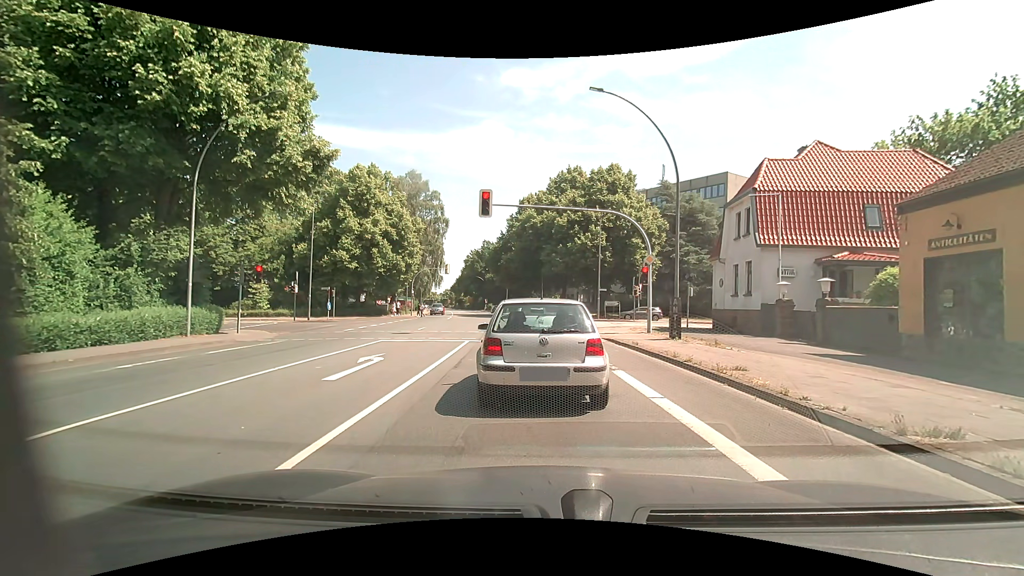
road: primary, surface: asphalt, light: Day
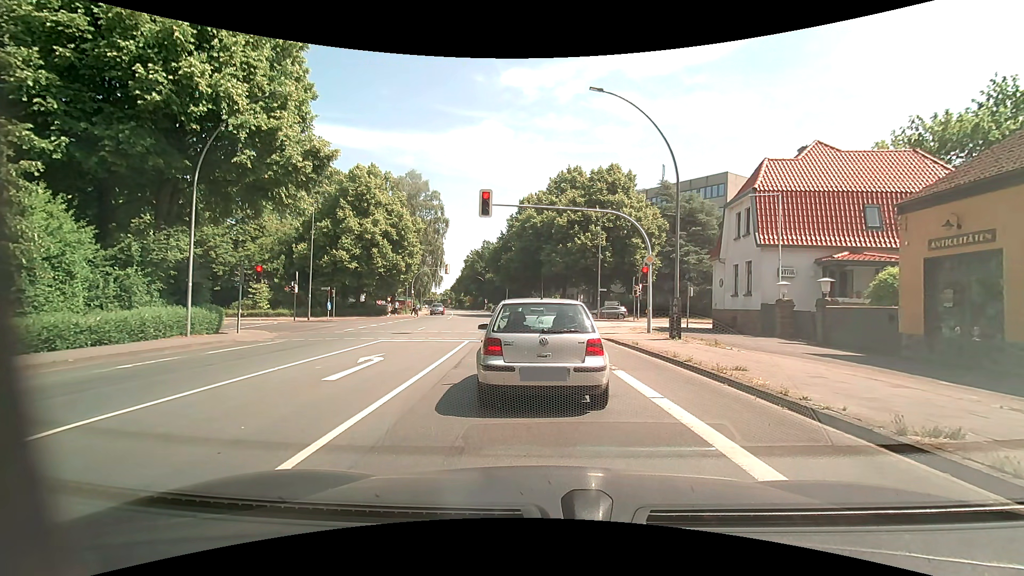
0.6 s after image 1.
(0.0, 0.0) m; 0°
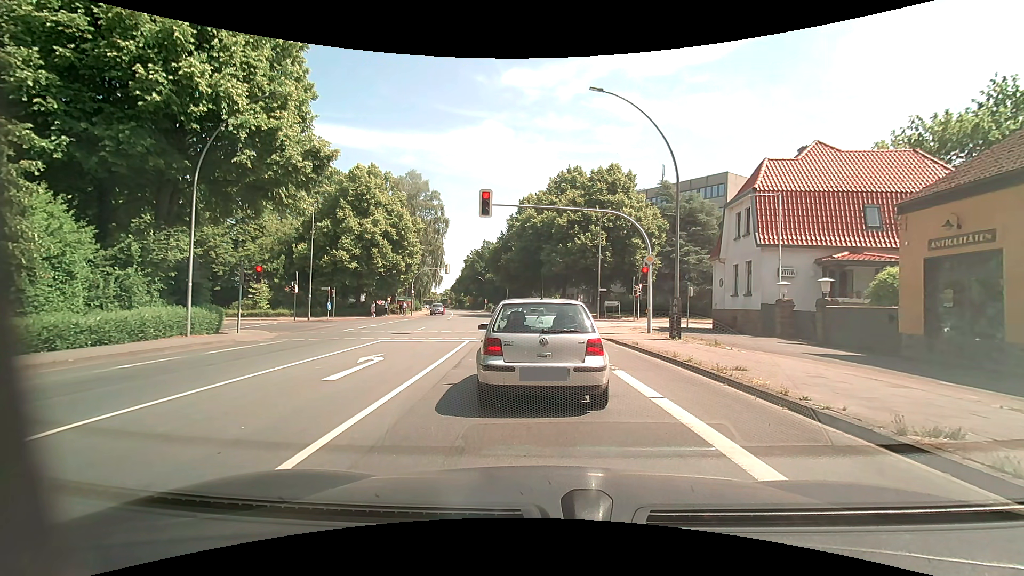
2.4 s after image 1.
(0.0, 0.0) m; 0°
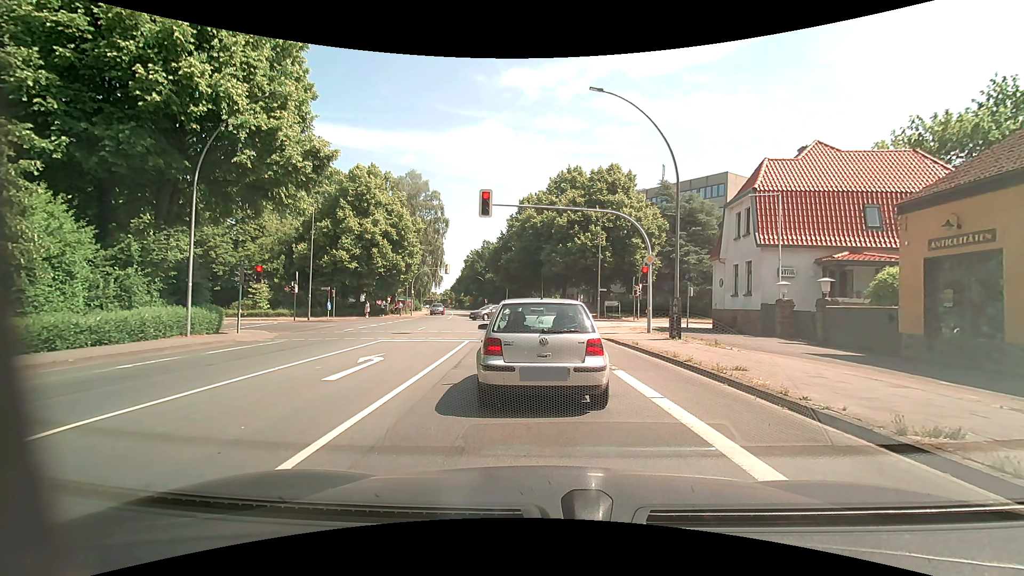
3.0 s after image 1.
(0.0, 0.0) m; 0°
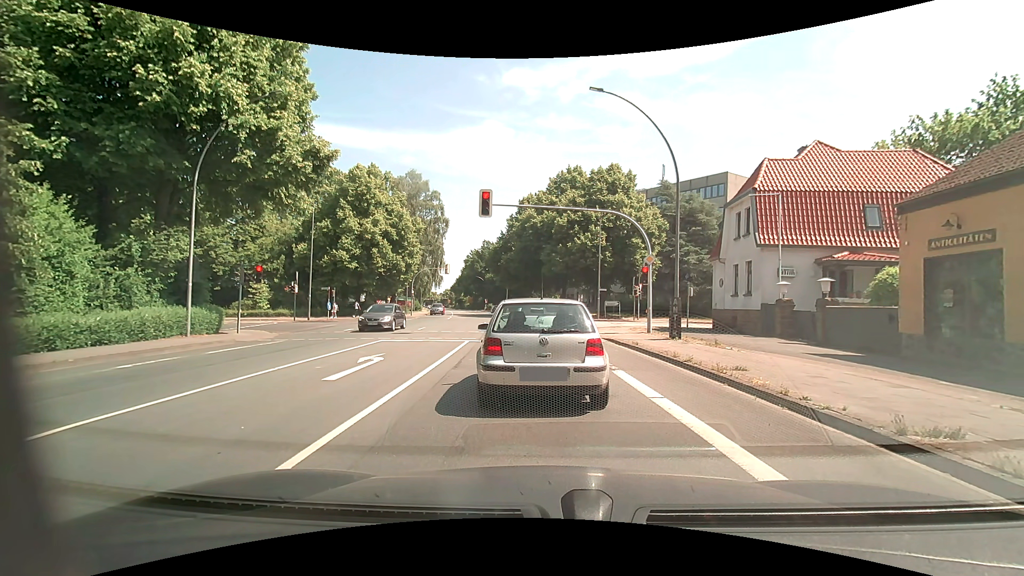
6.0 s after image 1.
(0.0, 0.0) m; 0°
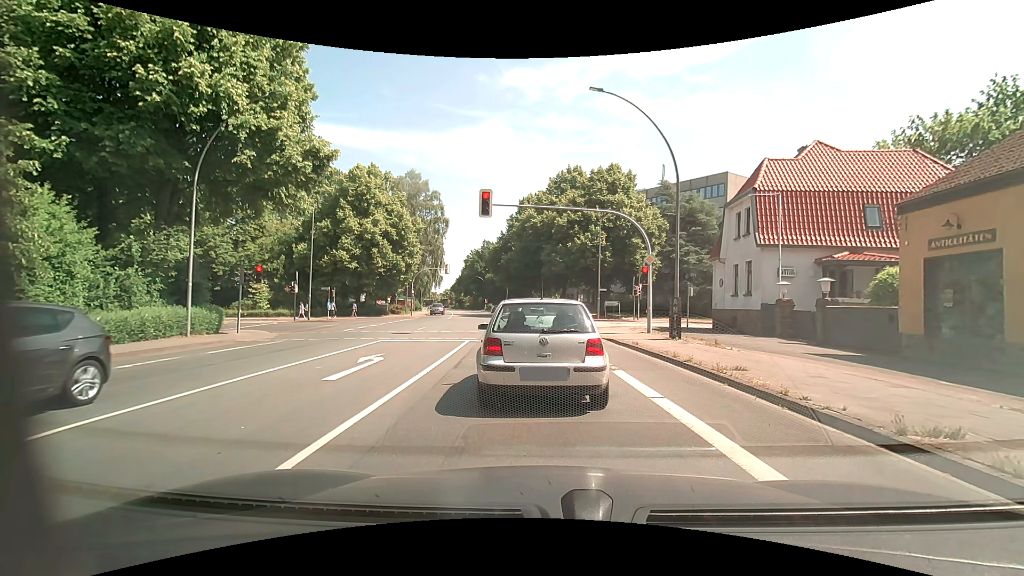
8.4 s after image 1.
(0.0, 0.0) m; 0°
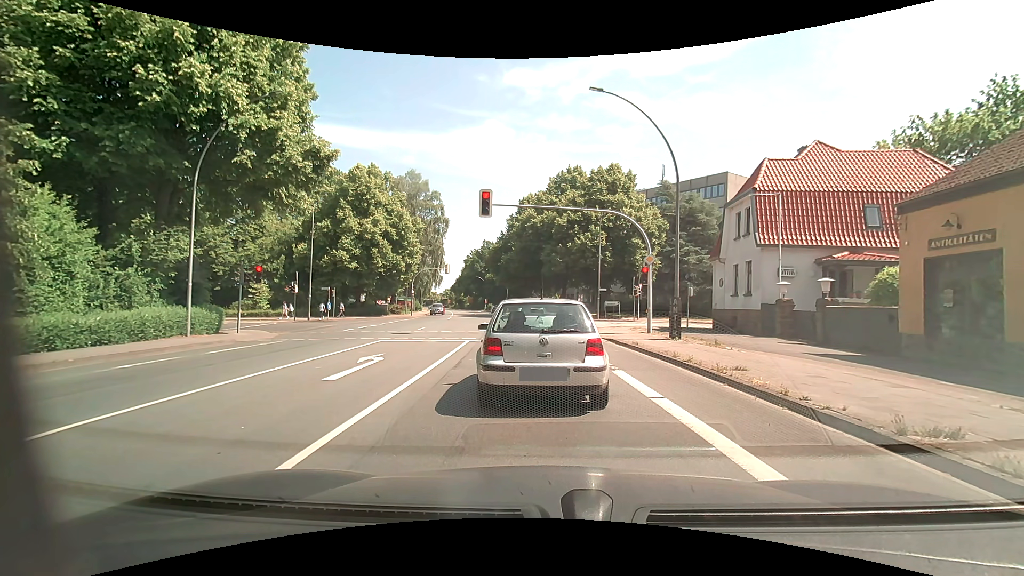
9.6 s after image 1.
(0.0, 0.0) m; 0°
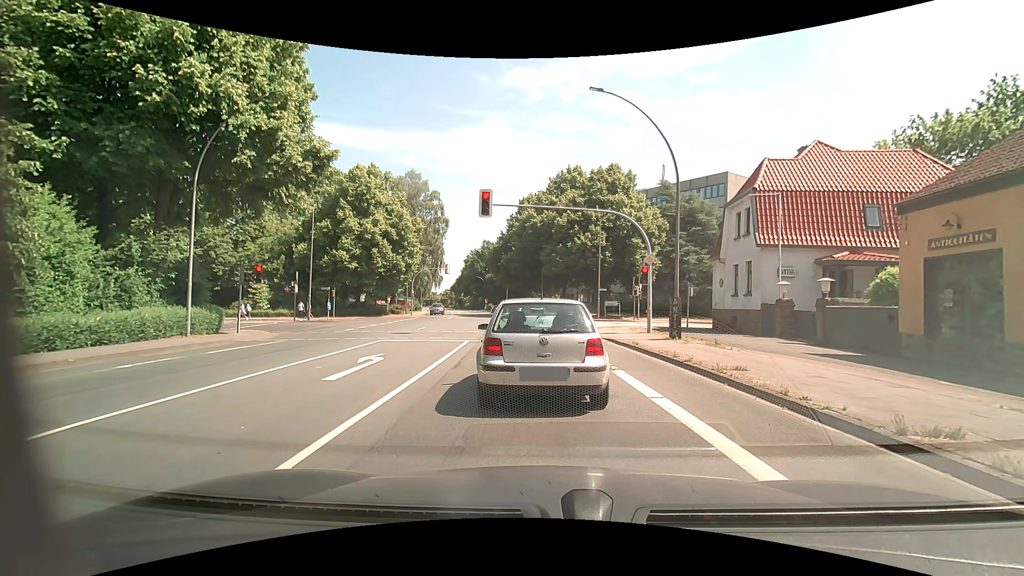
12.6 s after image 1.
(0.0, 0.0) m; 0°
(-1, +10) (-2, +20) (-3, +30) (-4, +40) (-6, +50) (-8, +59) (-10, +69) (-12, +79) (-14, +89) (-16, +98) m
